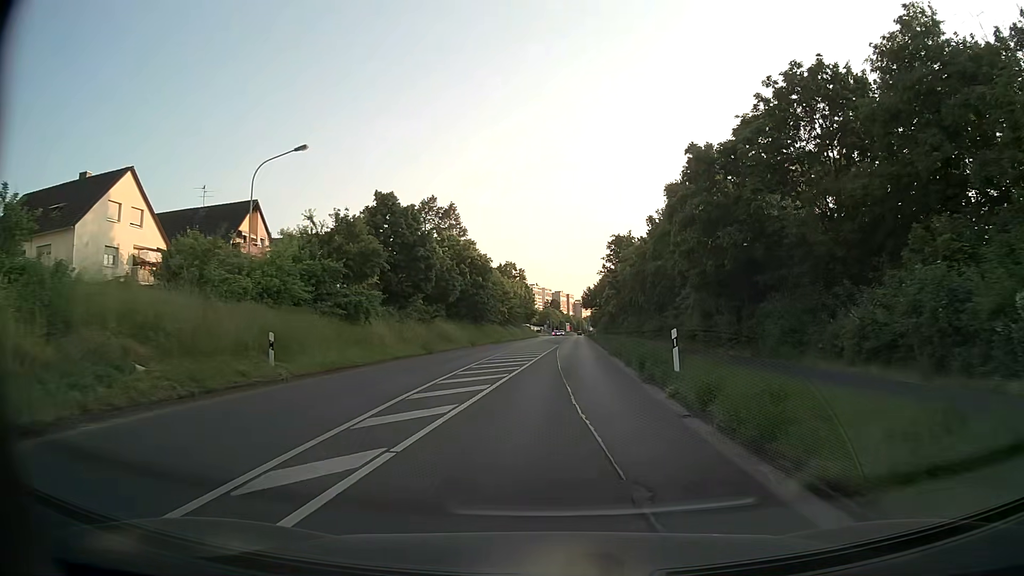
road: secondary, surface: asphalt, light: Day
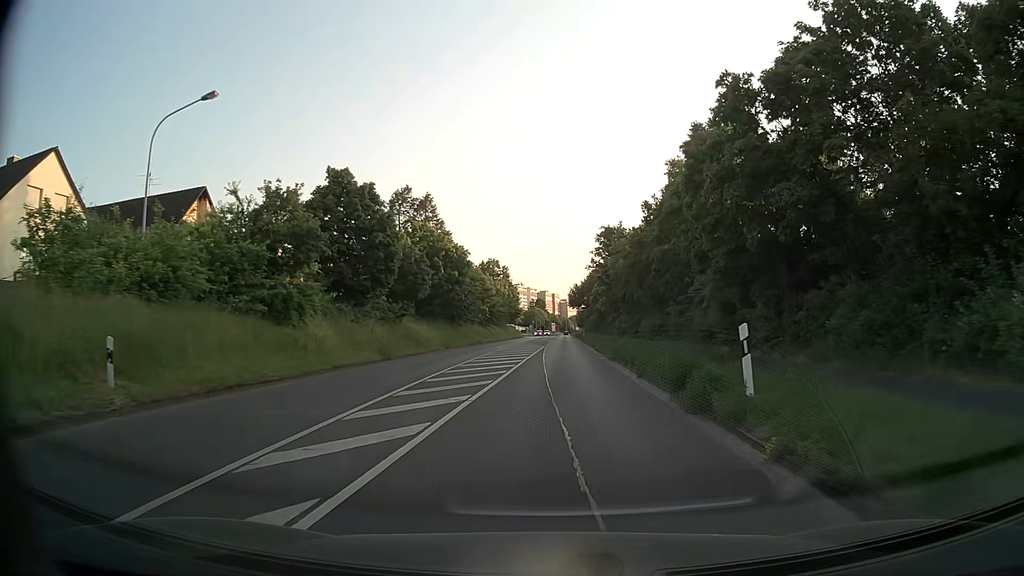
(+0.2, +7.2) m; +1°
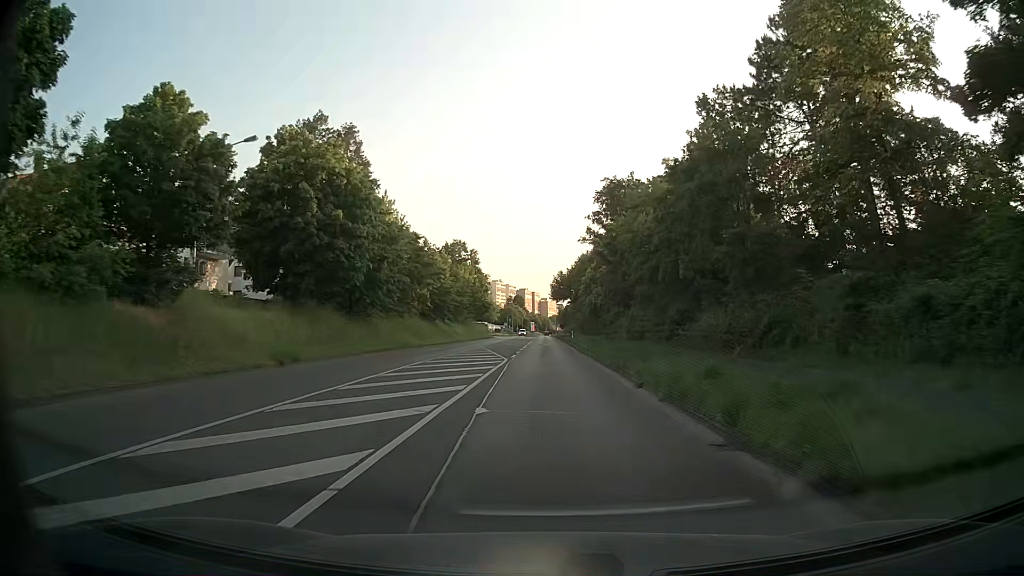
(+0.8, +28.7) m; +1°
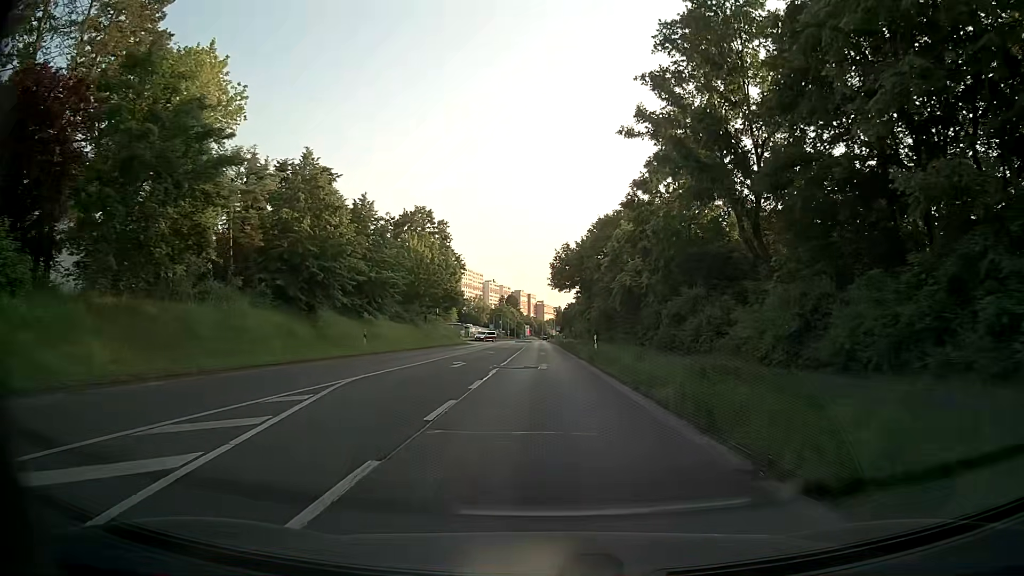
(+0.5, +36.1) m; +1°
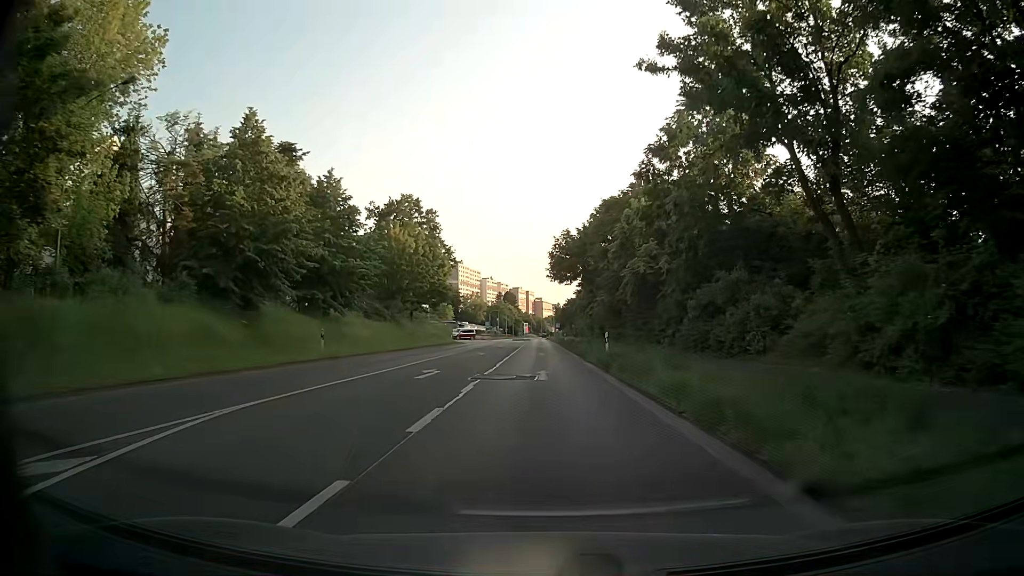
(0.0, +7.2) m; 0°
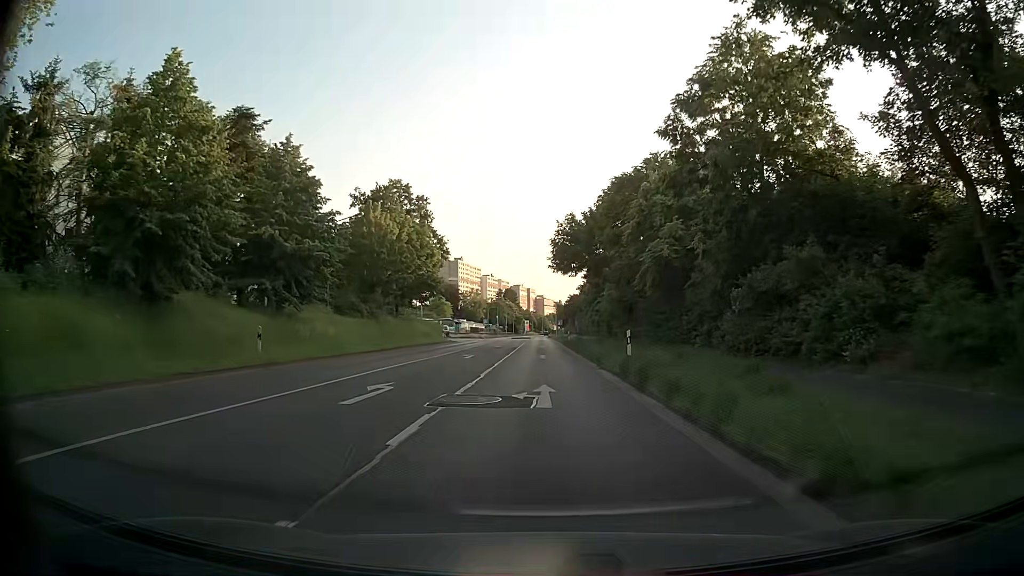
(0.0, +7.3) m; 0°
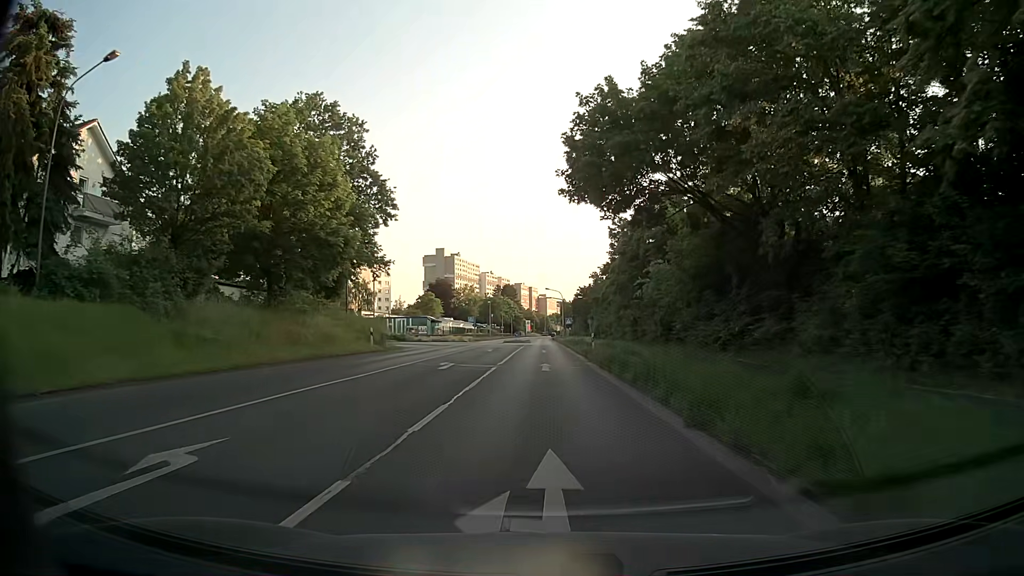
(0.0, +29.1) m; 0°
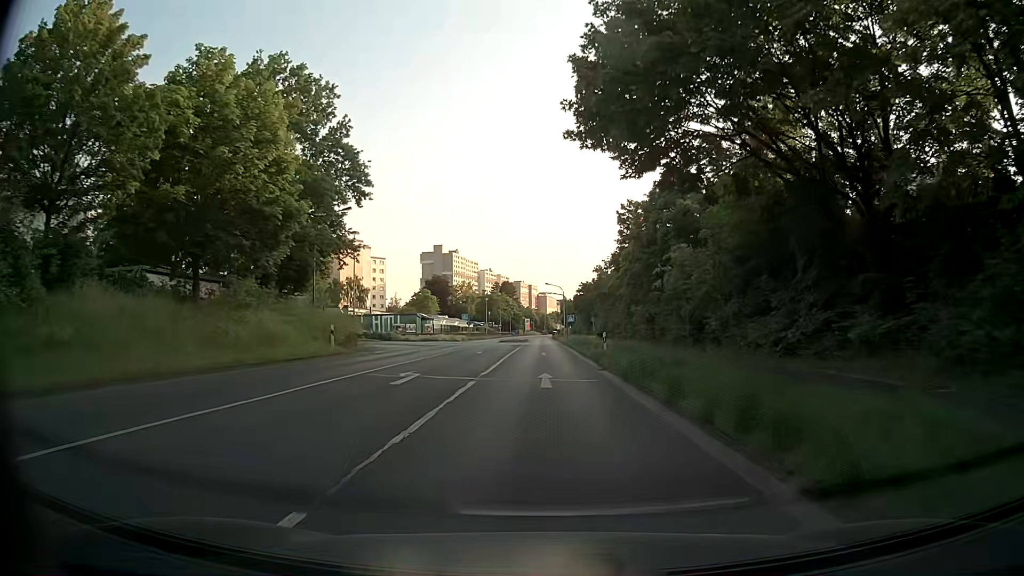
(0.0, +7.3) m; 0°
(0, +10) (0, +20) (0, +30) (0, +40) (0, +50) (0, +60) (+1, +70) (+1, +80) (+1, +90) (0, +100) m
